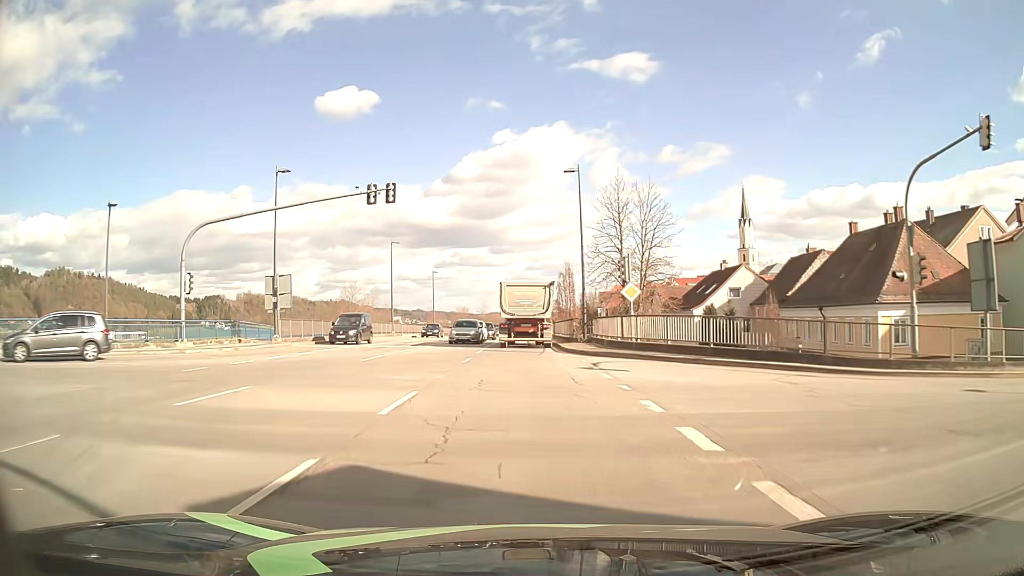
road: primary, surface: asphalt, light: Day
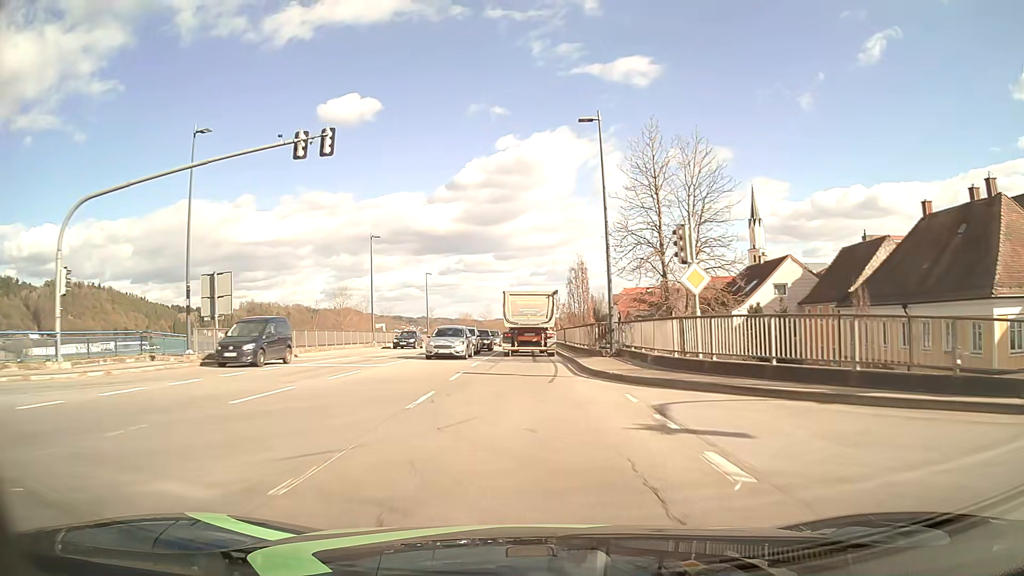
(-0.1, +10.1) m; -1°
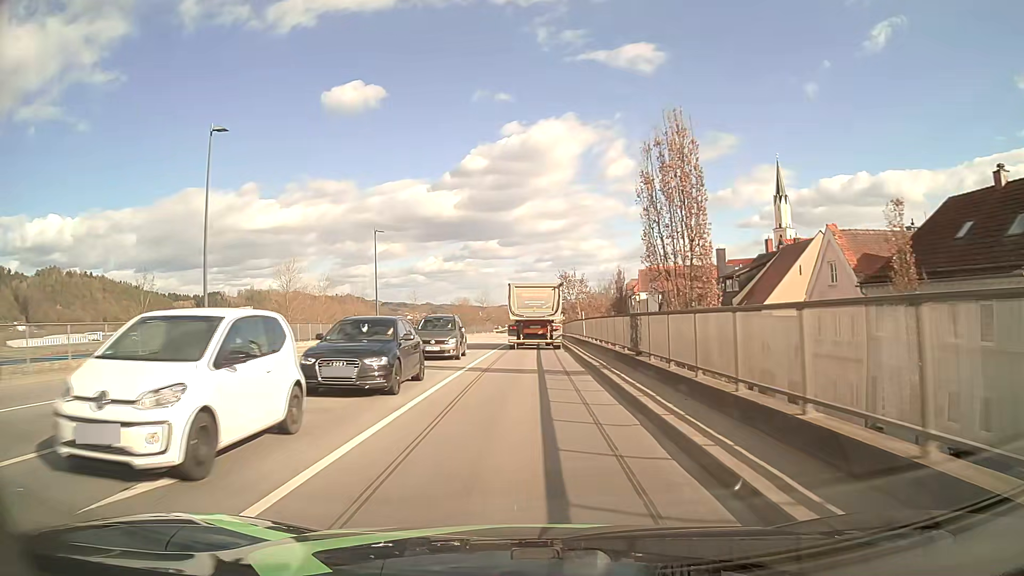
(-0.2, +30.6) m; 0°
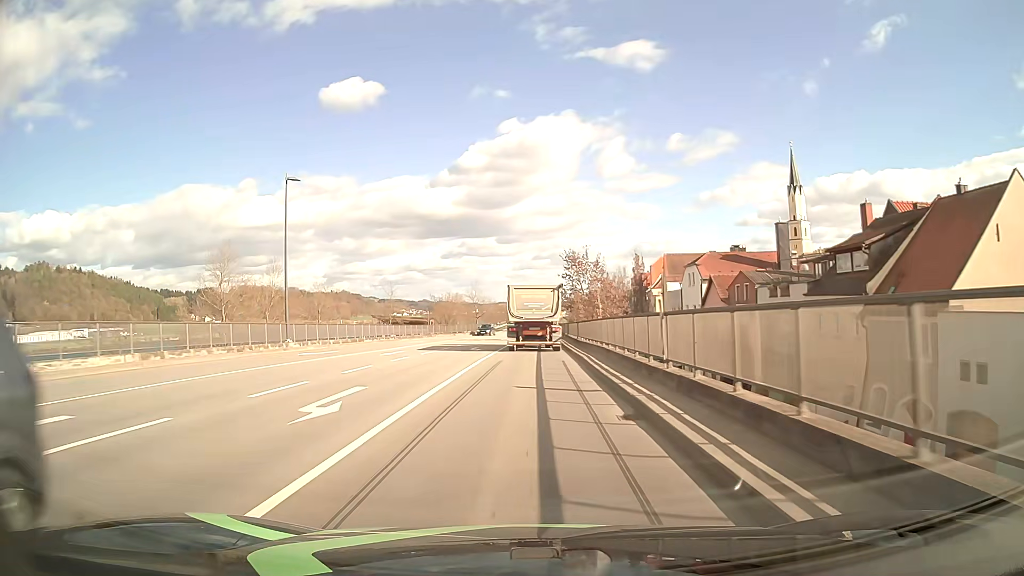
(0.0, +20.6) m; 0°
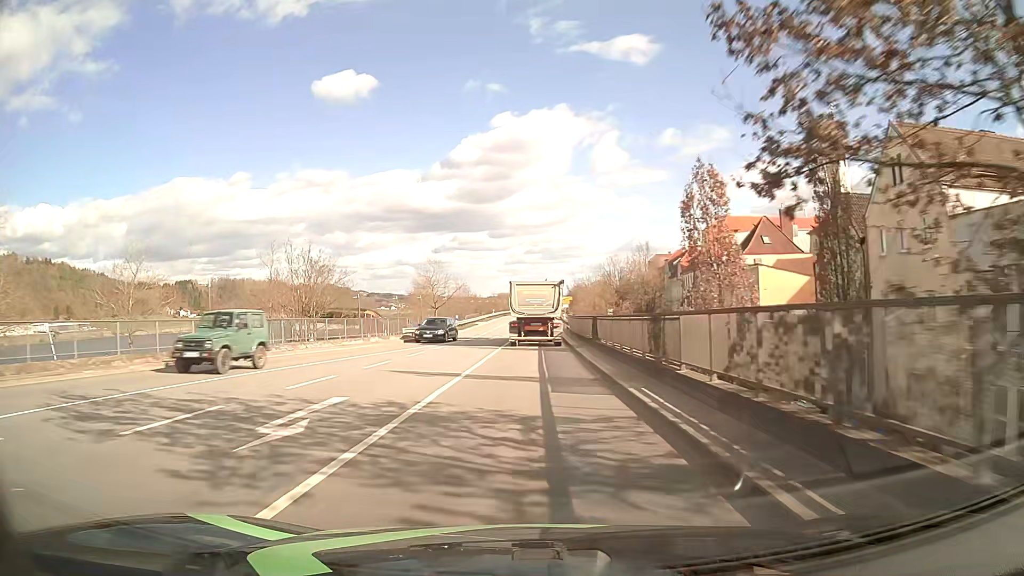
(+0.4, +52.2) m; +1°
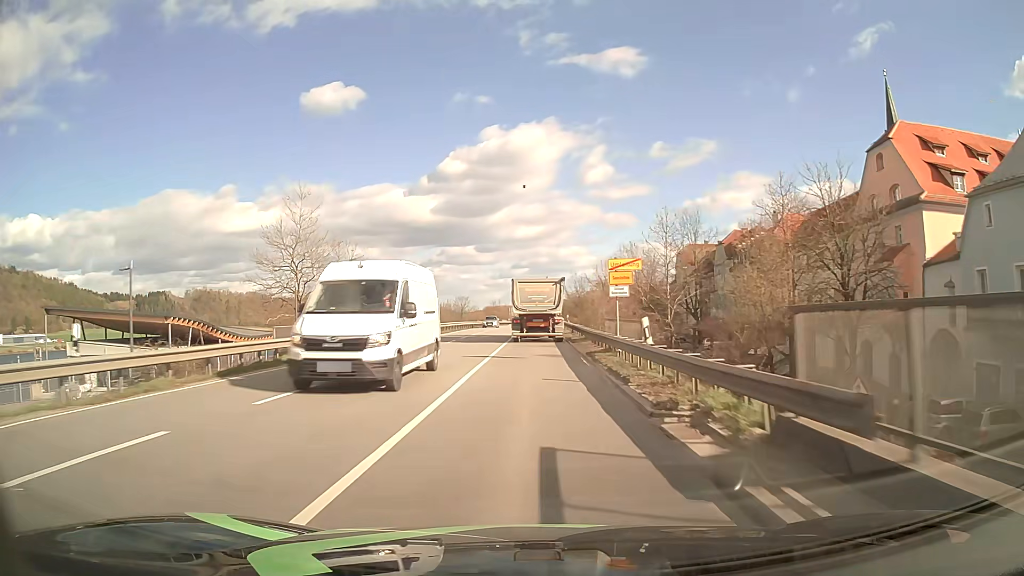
(+0.5, +53.1) m; +1°
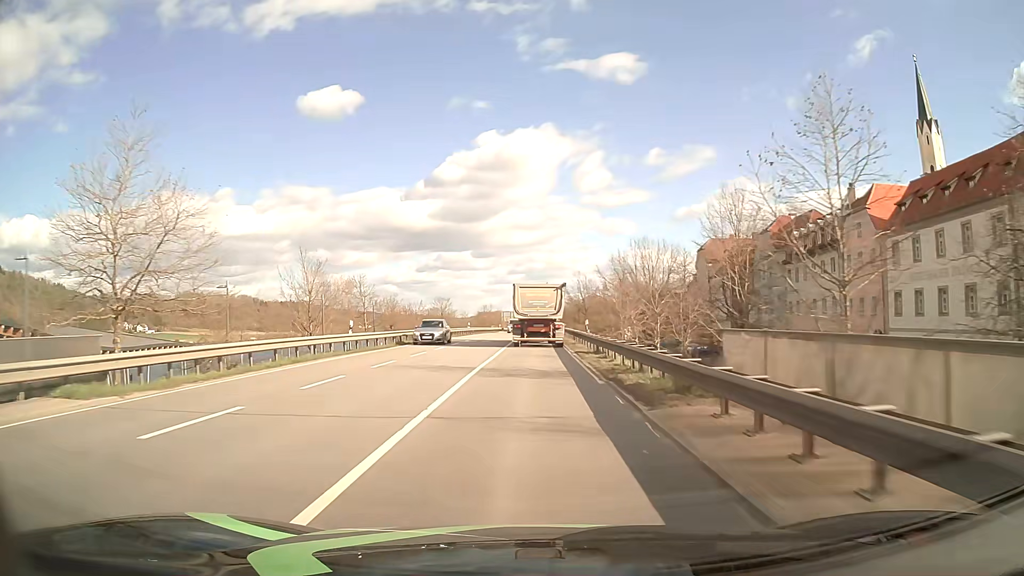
(+0.1, +21.3) m; 0°
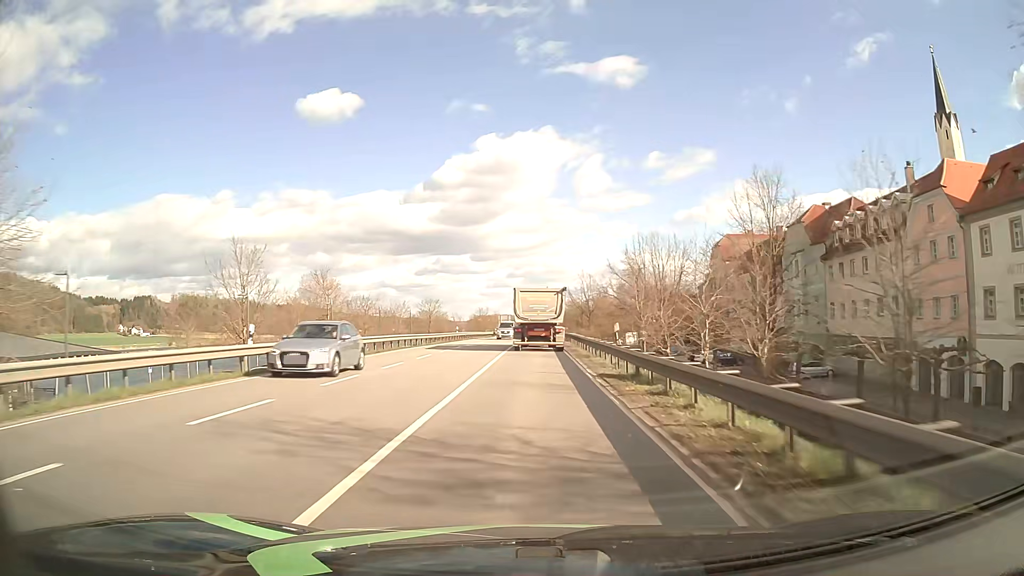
(0.0, +10.6) m; 0°
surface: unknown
(0, +10) (0, +20) (0, +30) (0, +40) (0, +50) (0, +60) (+1, +70) (+1, +80) (+1, +90) (+1, +100) m
